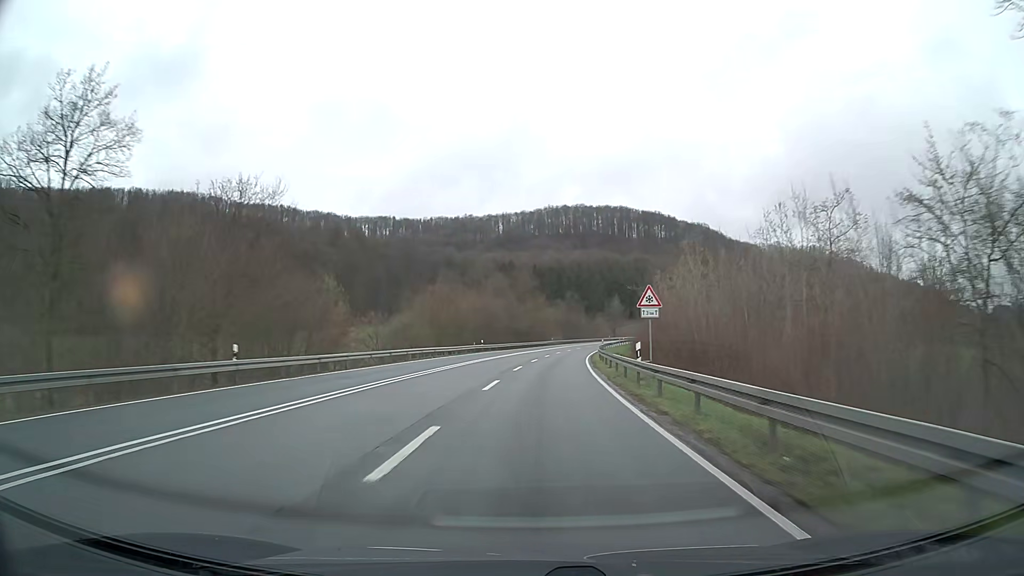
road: primary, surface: asphalt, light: Day
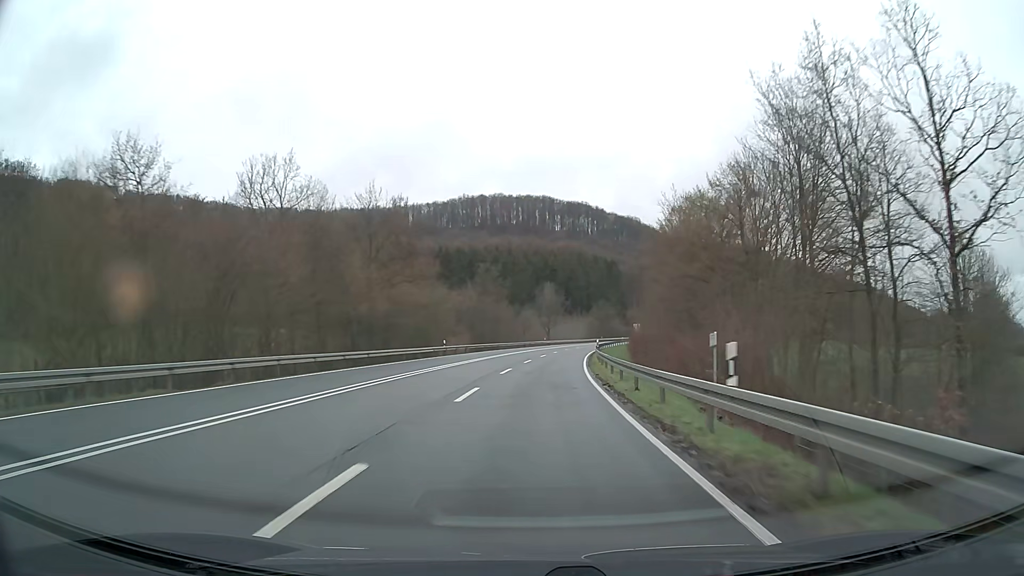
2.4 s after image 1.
(+4.1, +62.8) m; +7°
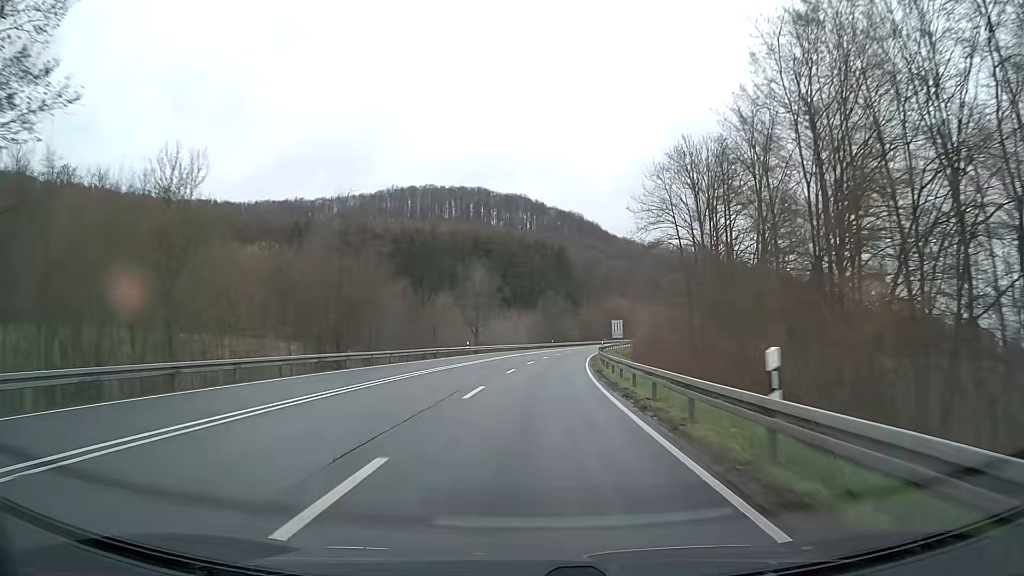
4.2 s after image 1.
(+2.1, +47.3) m; +5°
(0, +10) (0, +20) (+1, +30) (+2, +40) (+3, +50) (+4, +60) (+5, +70) (+7, +80) (+9, +89) (+11, +99) m
